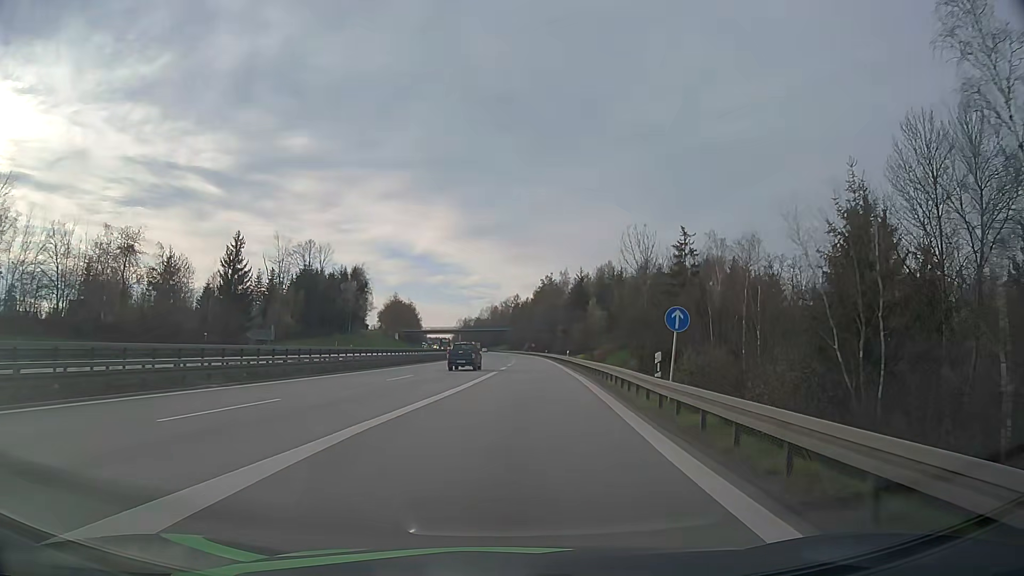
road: motorway_link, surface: asphalt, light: Day
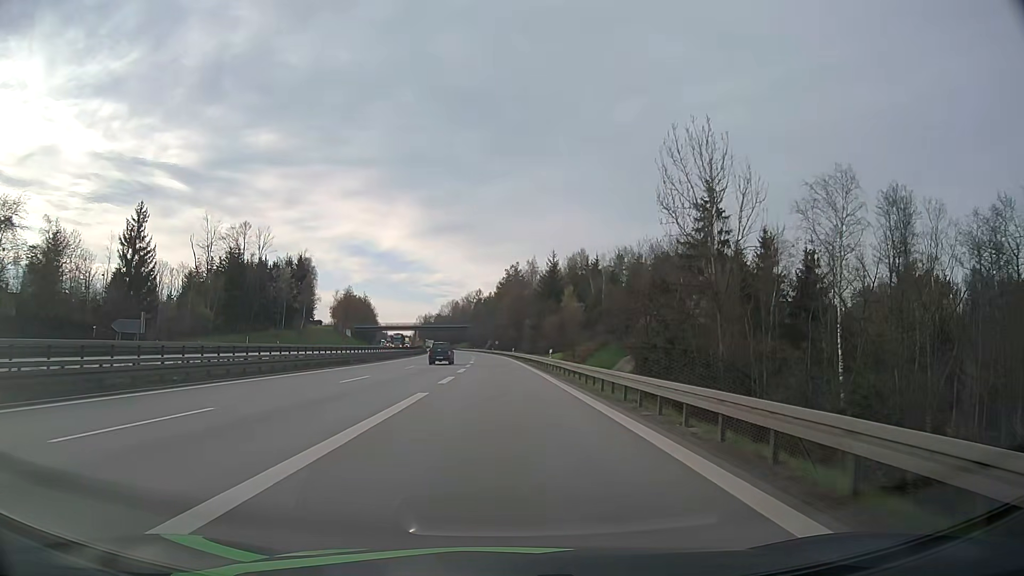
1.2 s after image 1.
(+0.9, +21.5) m; +4°
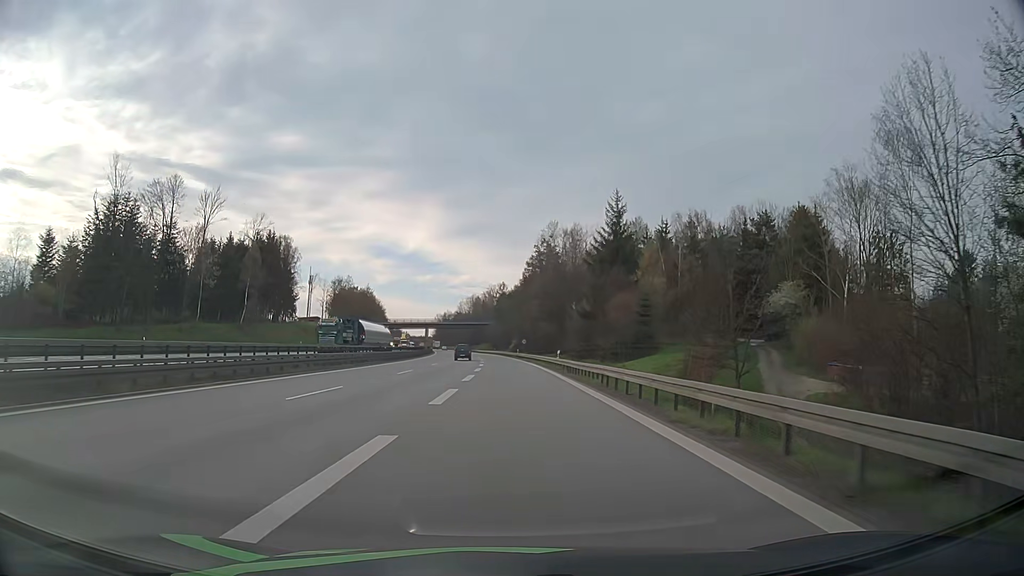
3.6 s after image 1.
(-0.7, +46.0) m; -2°
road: motorway
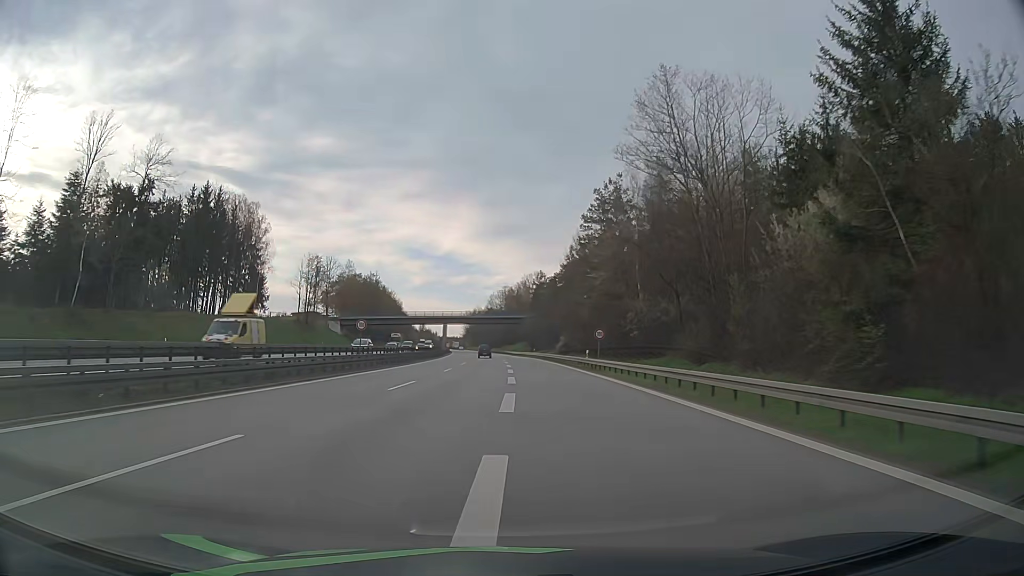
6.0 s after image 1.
(-1.4, +50.2) m; -3°
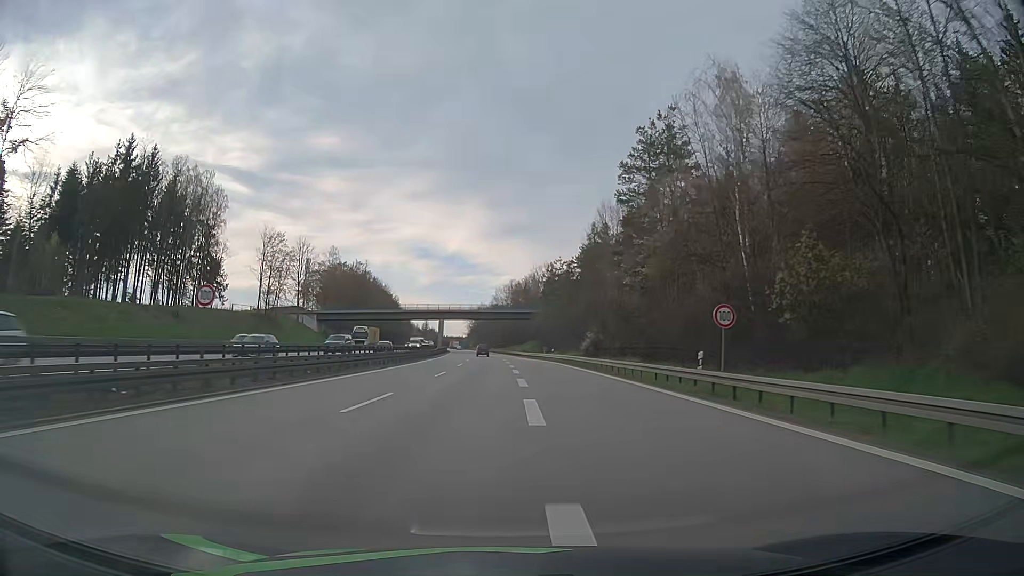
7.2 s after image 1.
(-0.1, +26.7) m; 0°
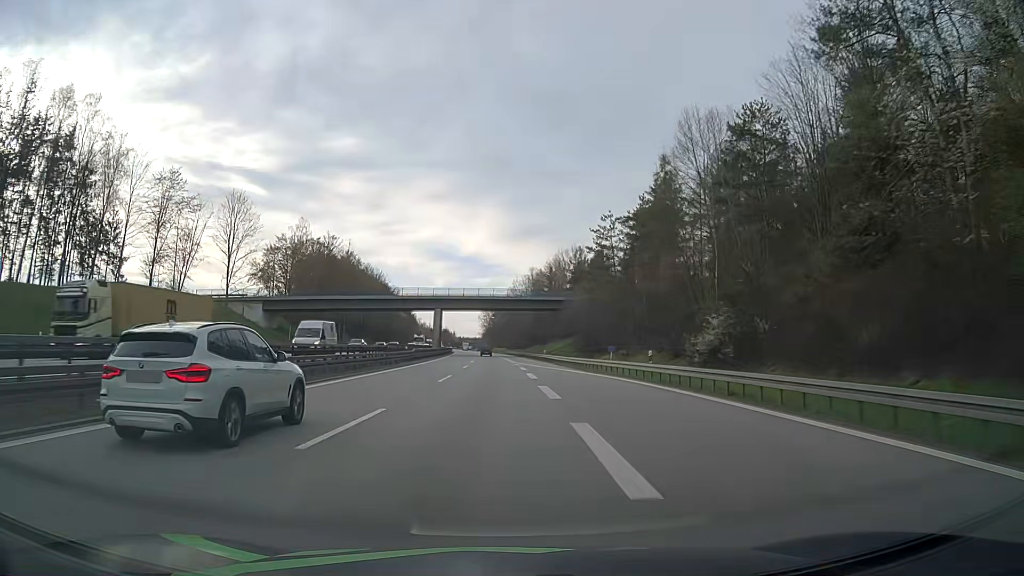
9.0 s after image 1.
(-0.4, +42.0) m; -1°
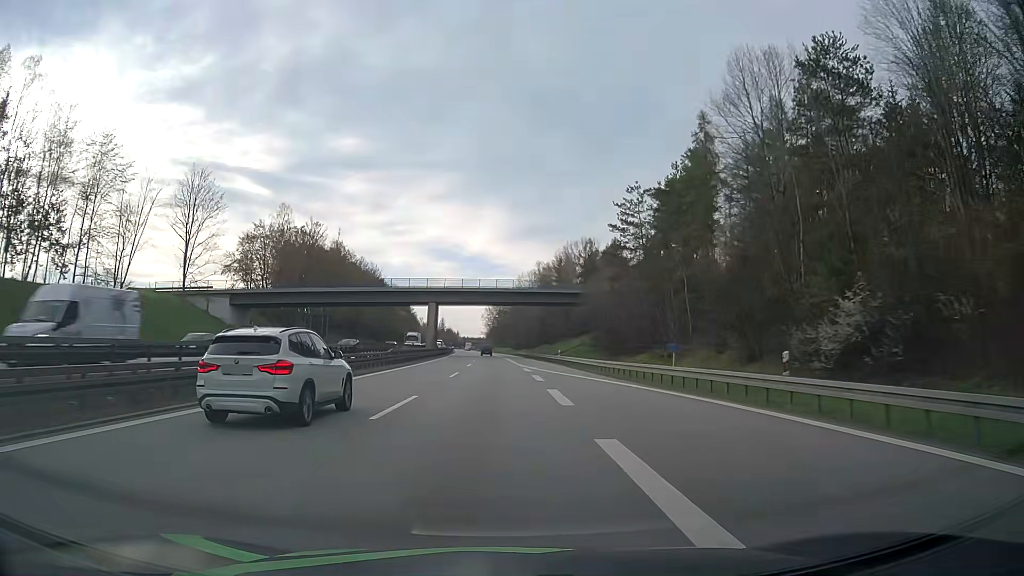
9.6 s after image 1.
(-0.1, +14.5) m; -1°
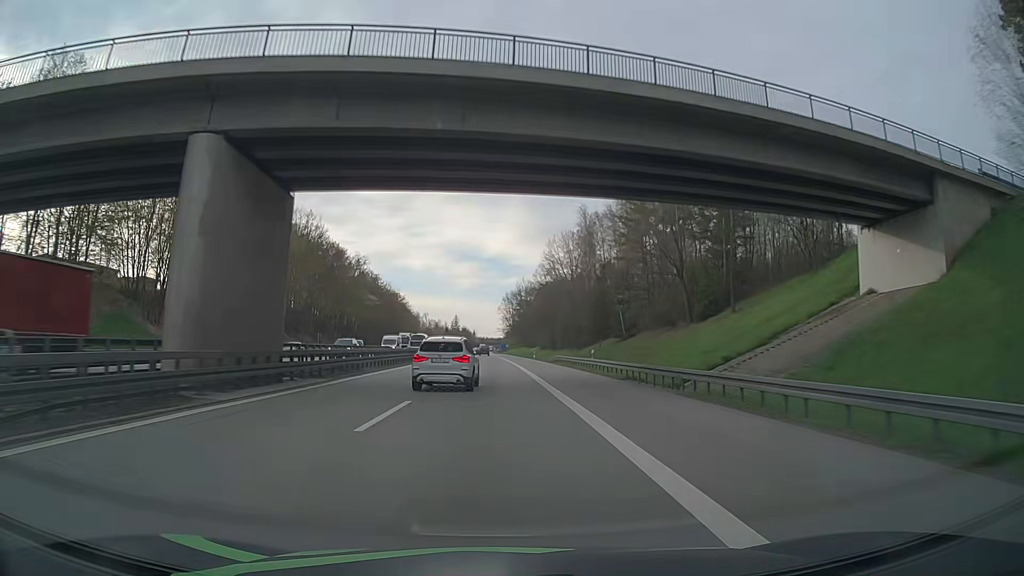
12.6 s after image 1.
(-1.1, +75.3) m; -2°
(0, +10) (0, +20) (0, +30) (0, +40) (0, +50) (-1, +60) (-1, +70) (-1, +80) (-1, +90) (-2, +100) m
